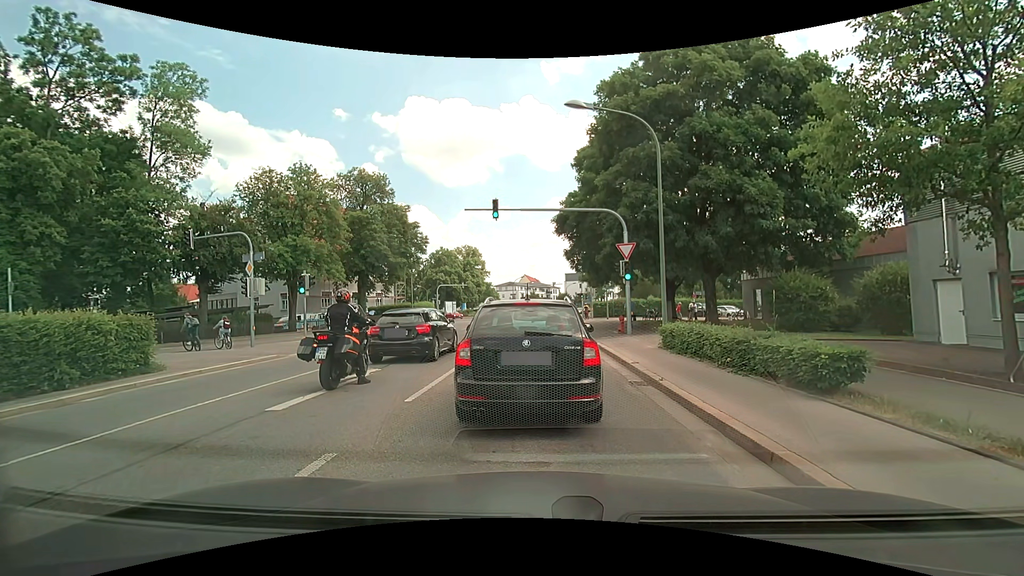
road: secondary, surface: asphalt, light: Day
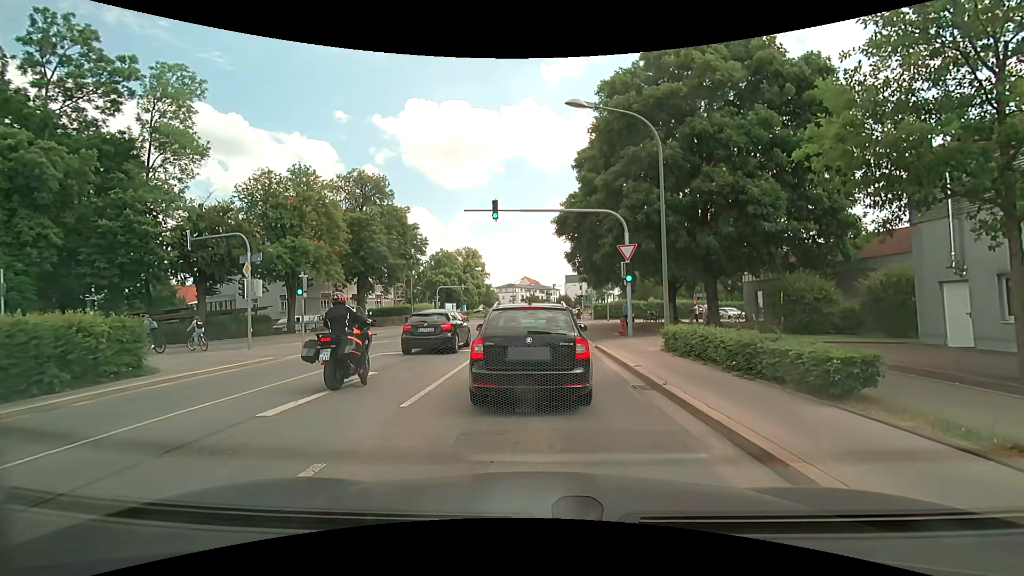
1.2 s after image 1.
(0.0, +0.2) m; 0°
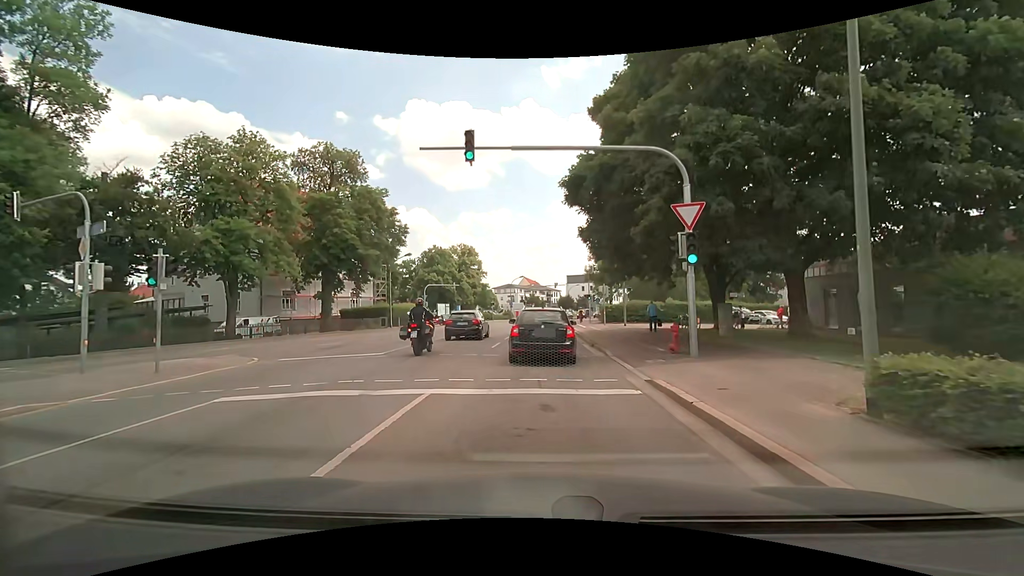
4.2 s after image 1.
(-0.2, +9.2) m; -1°
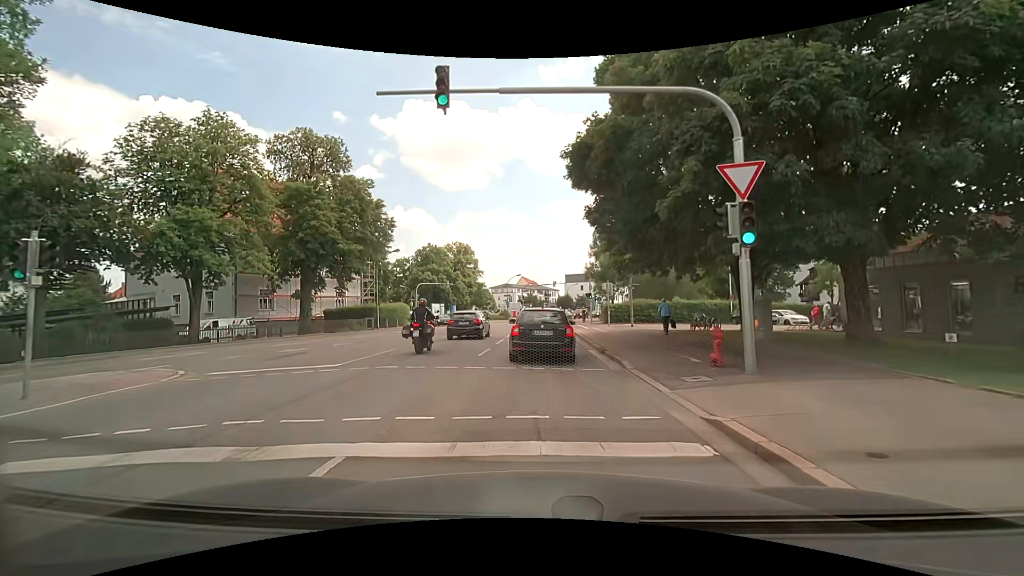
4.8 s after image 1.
(0.0, +3.6) m; +1°
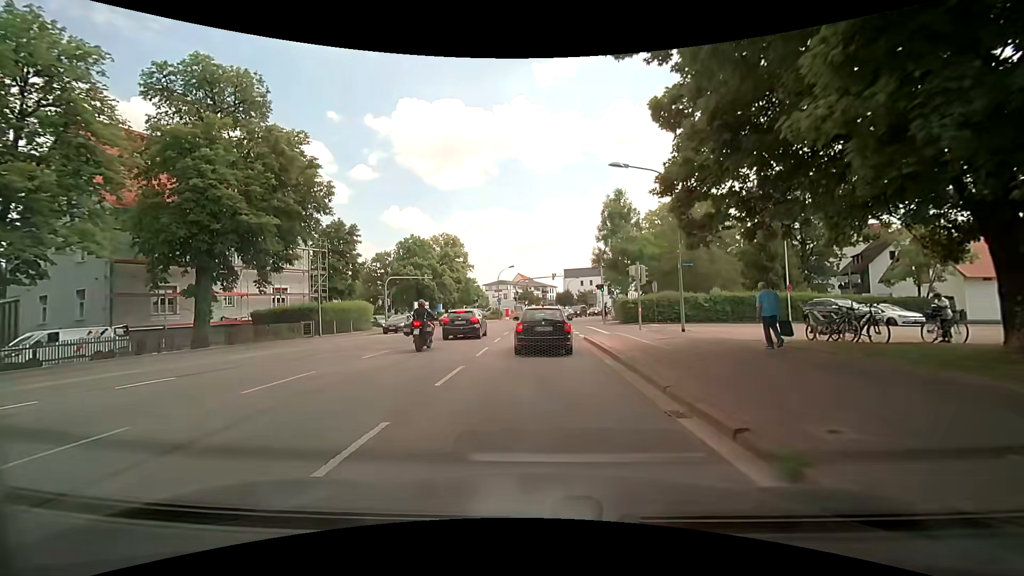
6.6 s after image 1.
(0.0, +12.2) m; 0°
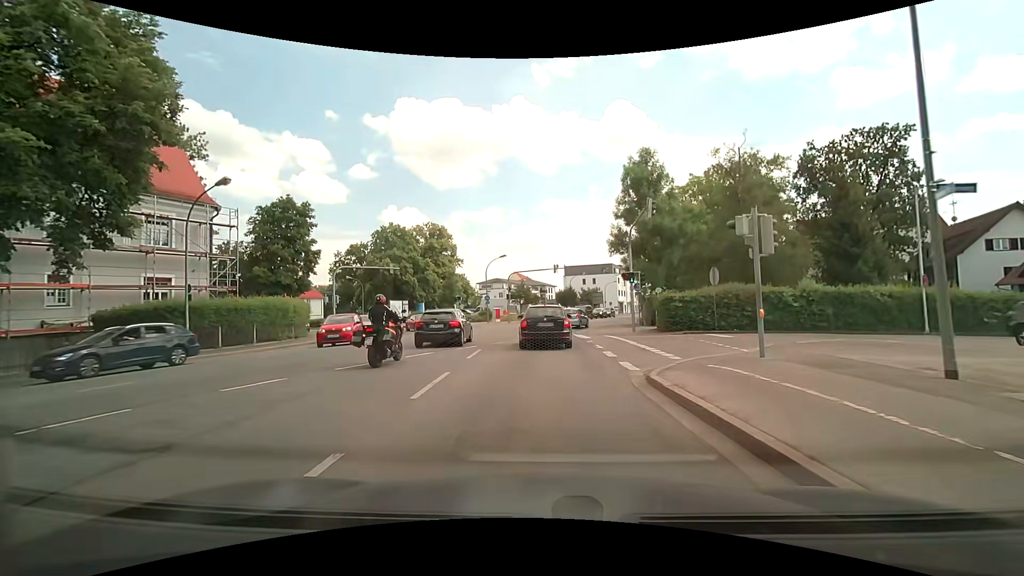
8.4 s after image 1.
(+0.1, +13.4) m; +1°
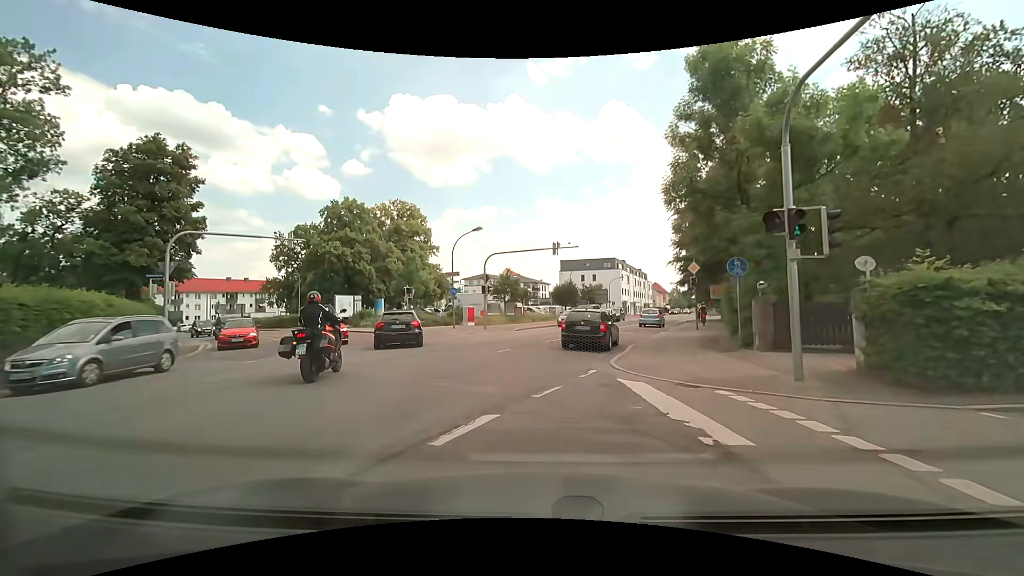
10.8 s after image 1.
(+0.1, +17.7) m; +1°
